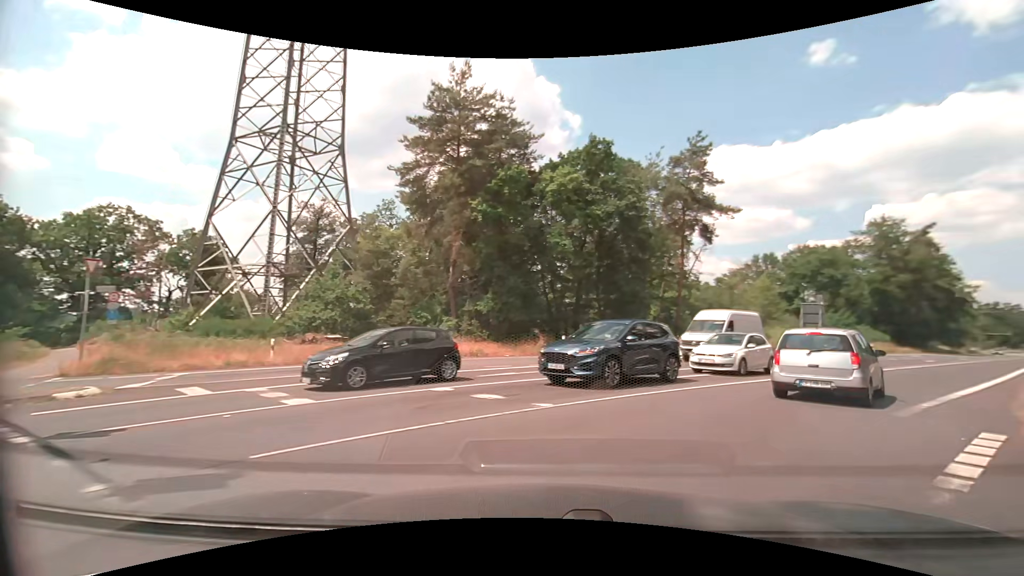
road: primary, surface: asphalt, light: Day
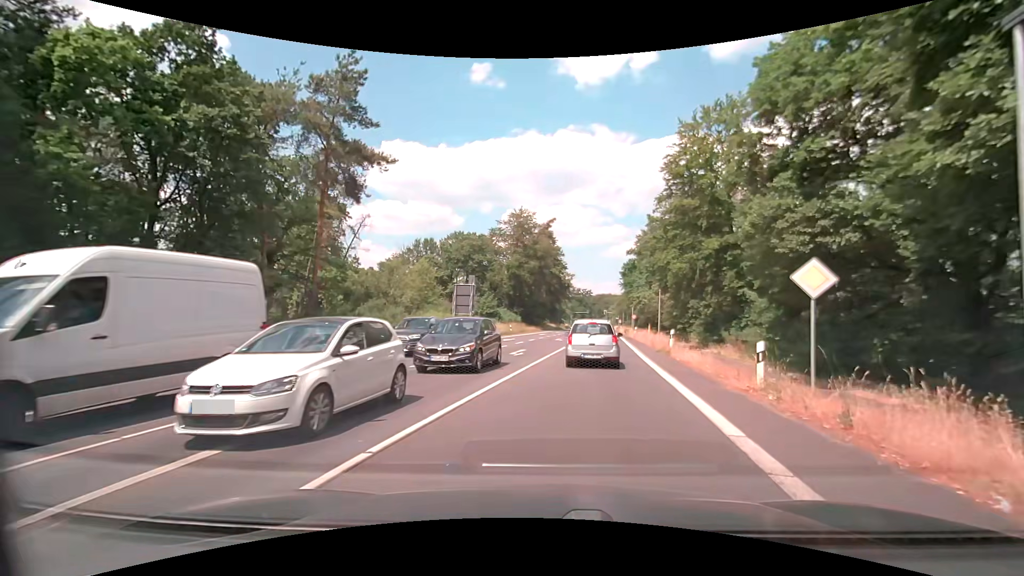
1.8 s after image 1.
(+4.0, +11.1) m; +37°
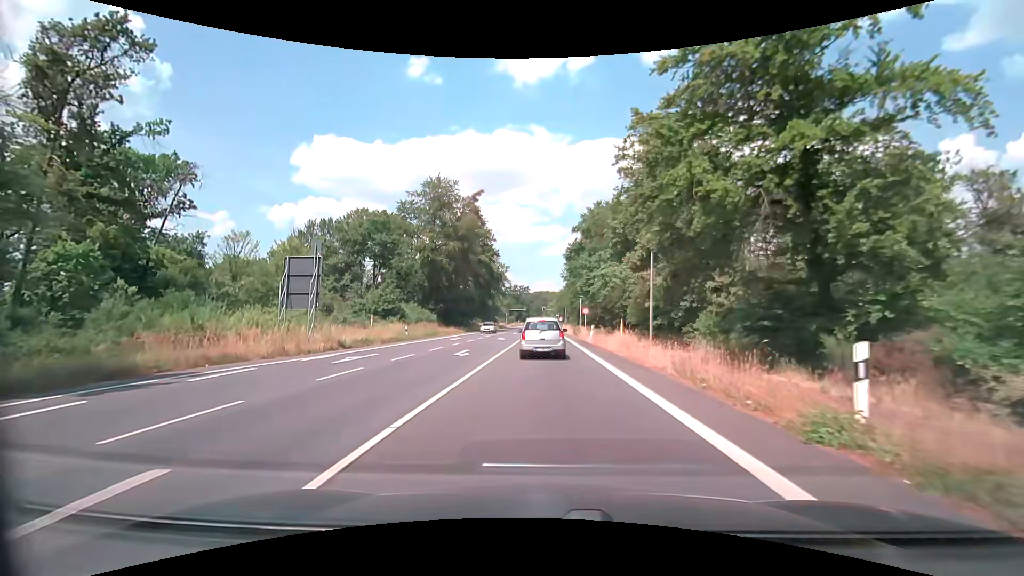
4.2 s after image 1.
(+2.0, +21.4) m; +7°
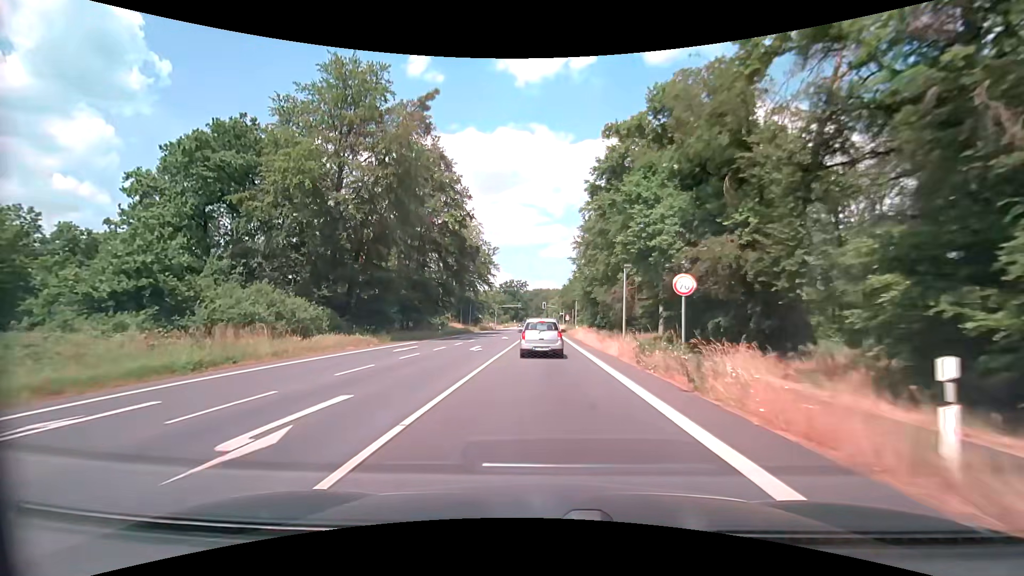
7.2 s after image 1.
(-0.1, +35.7) m; 0°
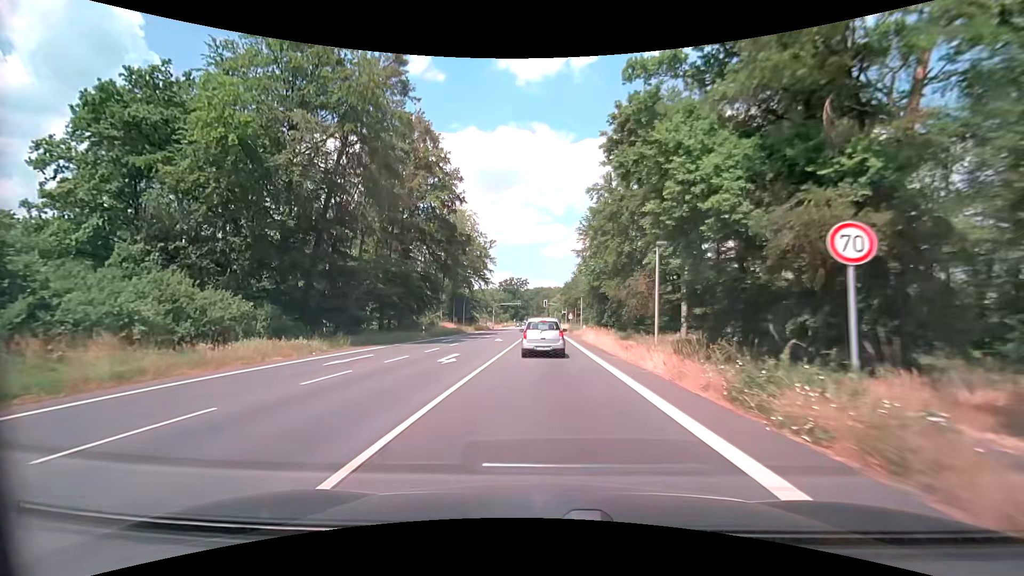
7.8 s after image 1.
(0.0, +8.2) m; 0°
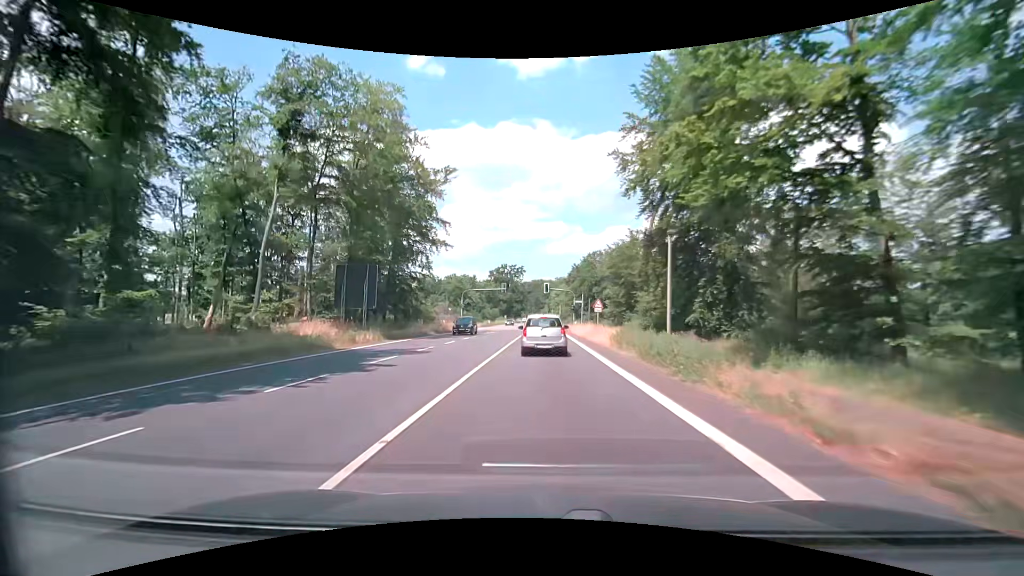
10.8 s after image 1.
(+0.1, +44.3) m; 0°
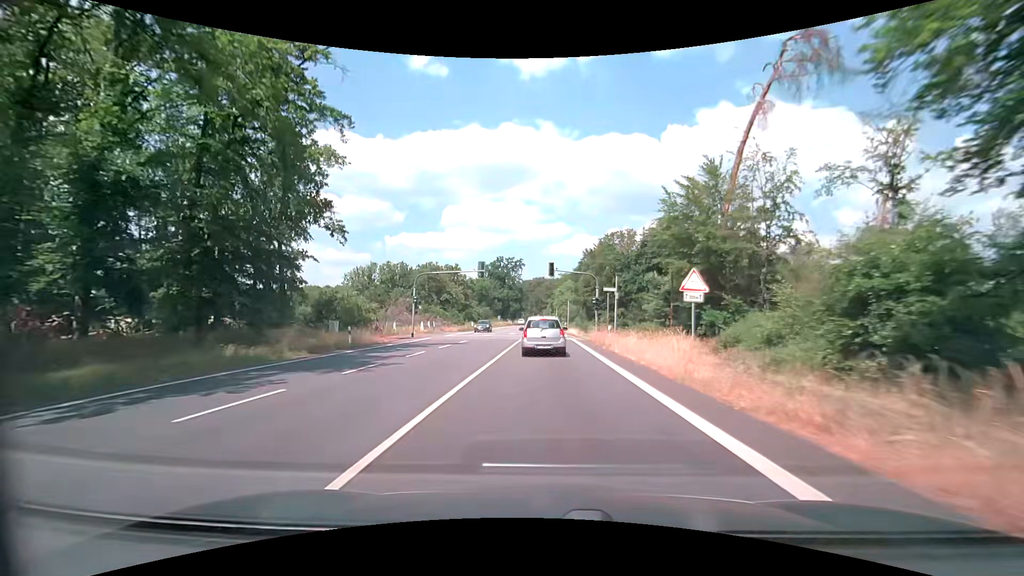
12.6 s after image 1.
(+0.2, +26.9) m; 0°
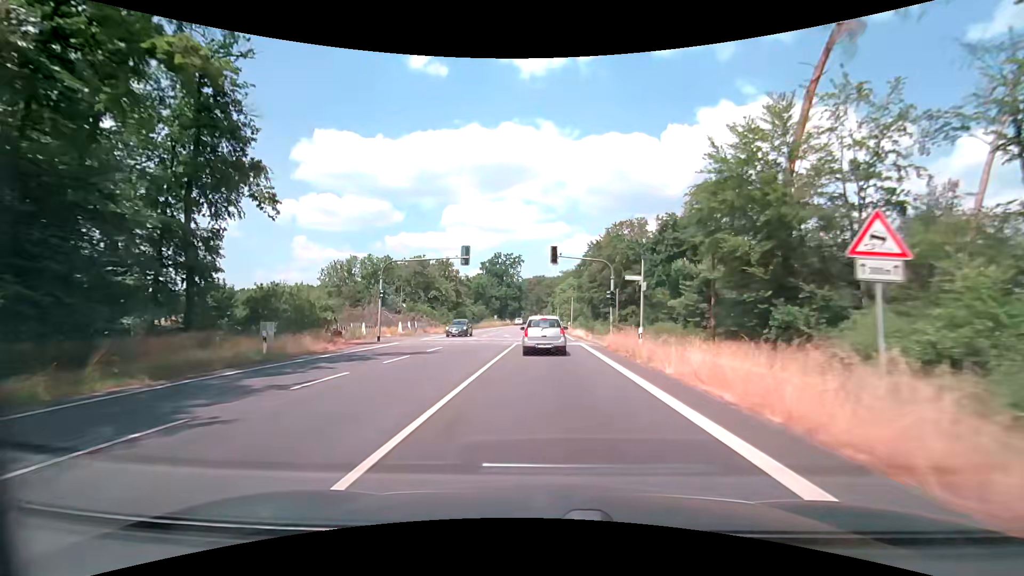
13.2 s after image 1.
(0.0, +9.0) m; 0°
(0, +10) (0, +20) (0, +30) (0, +40) (0, +50) (0, +60) (0, +70) (0, +80) (0, +90) (-1, +100) m
